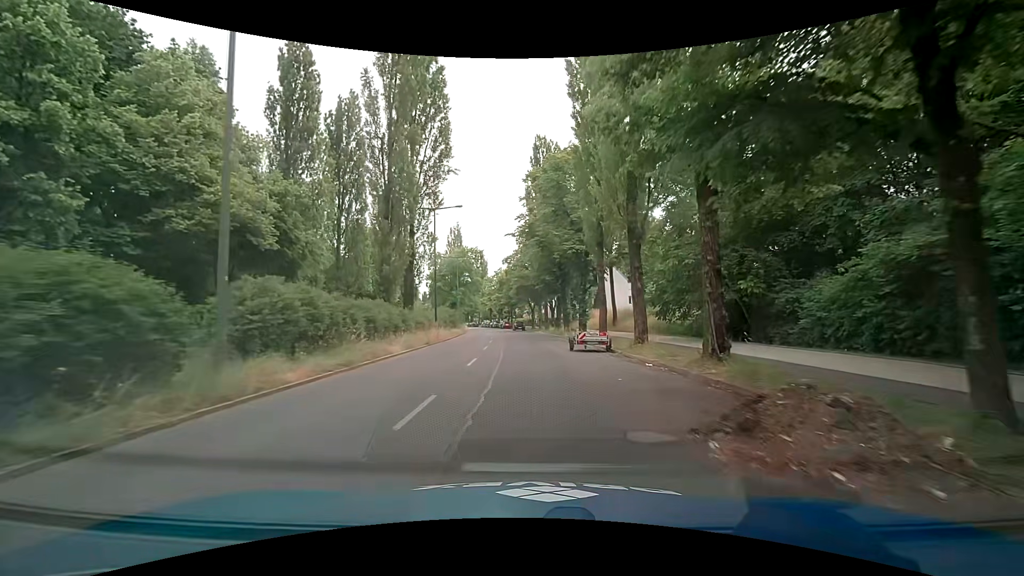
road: secondary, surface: asphalt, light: Day
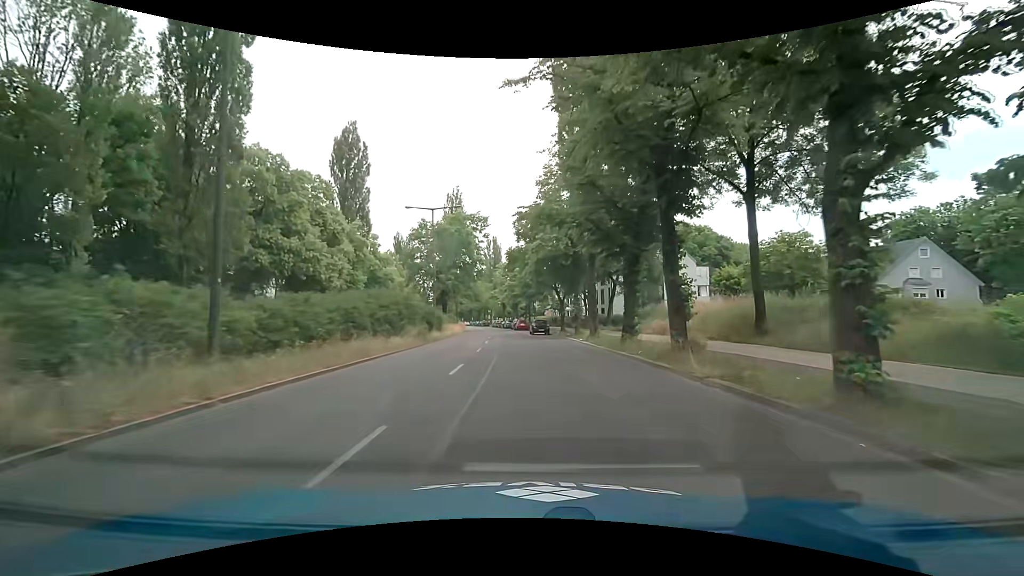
(-0.2, +29.9) m; -2°
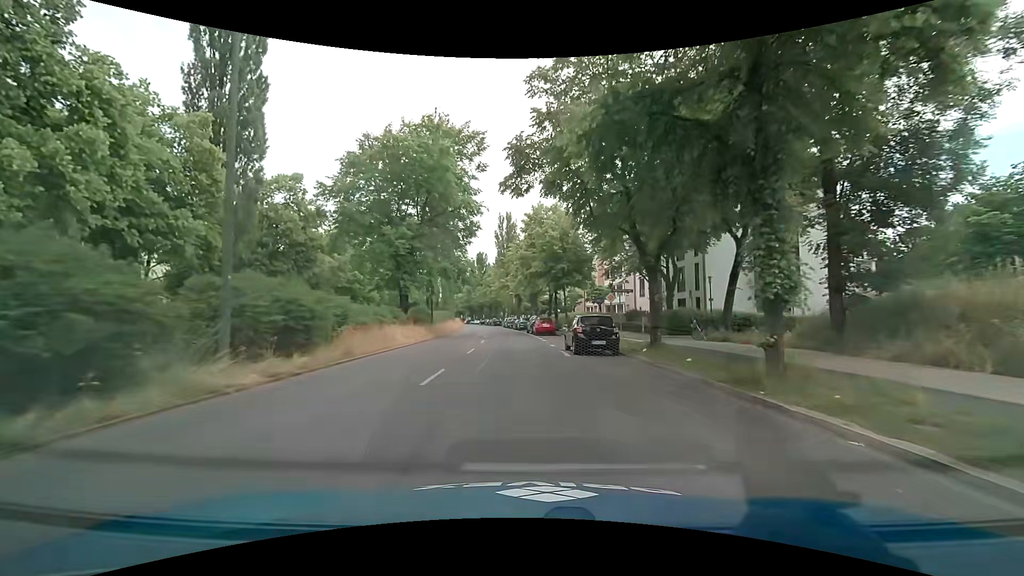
(-0.2, +29.6) m; -2°
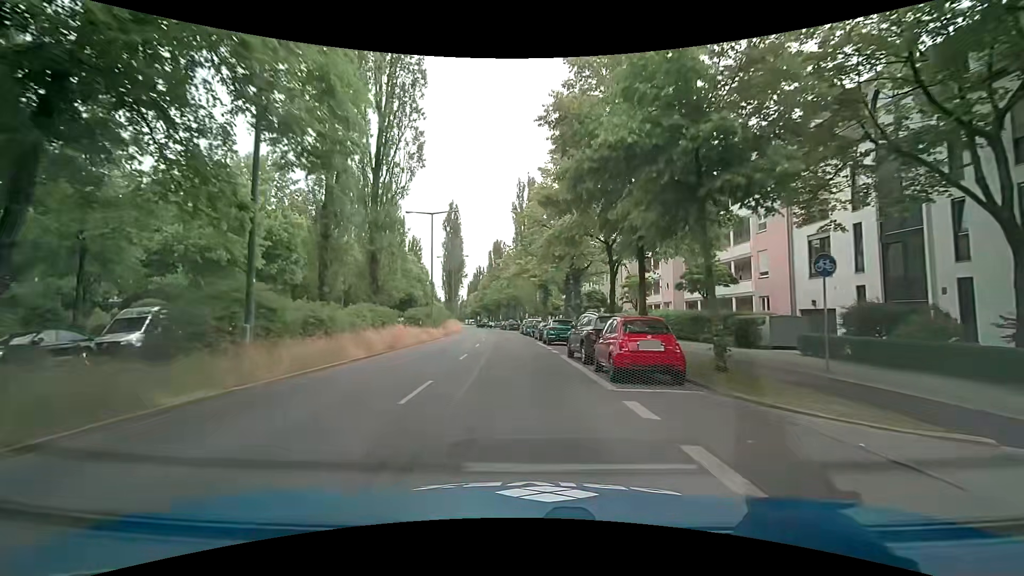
(-0.4, +29.1) m; -2°
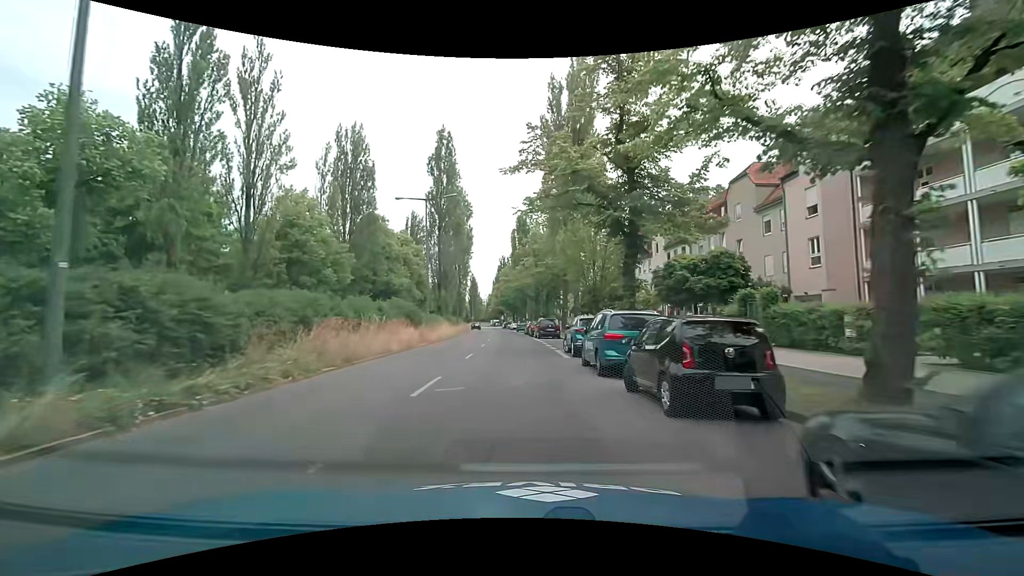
(-1.1, +35.1) m; -4°
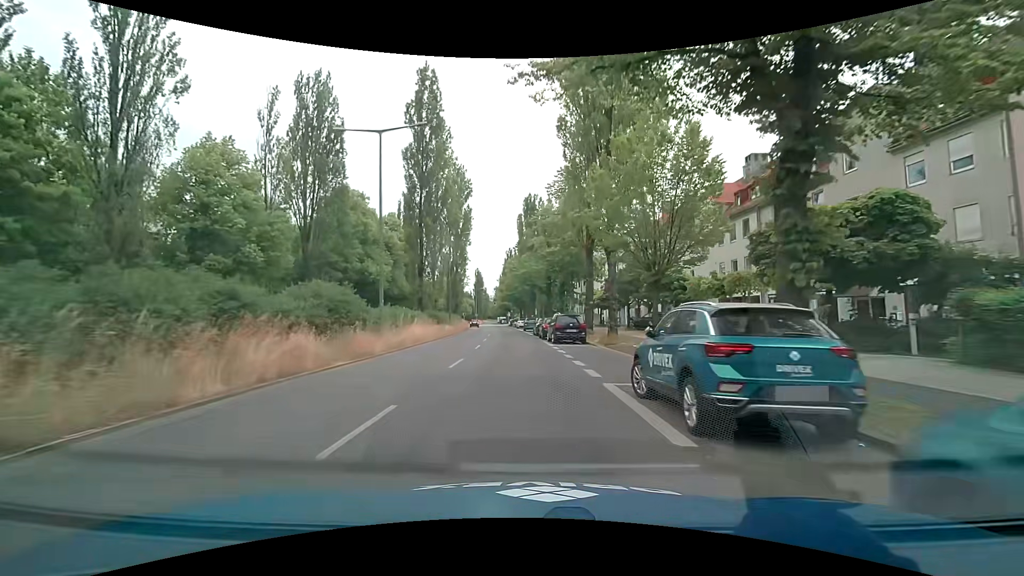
(+0.1, +13.1) m; 0°
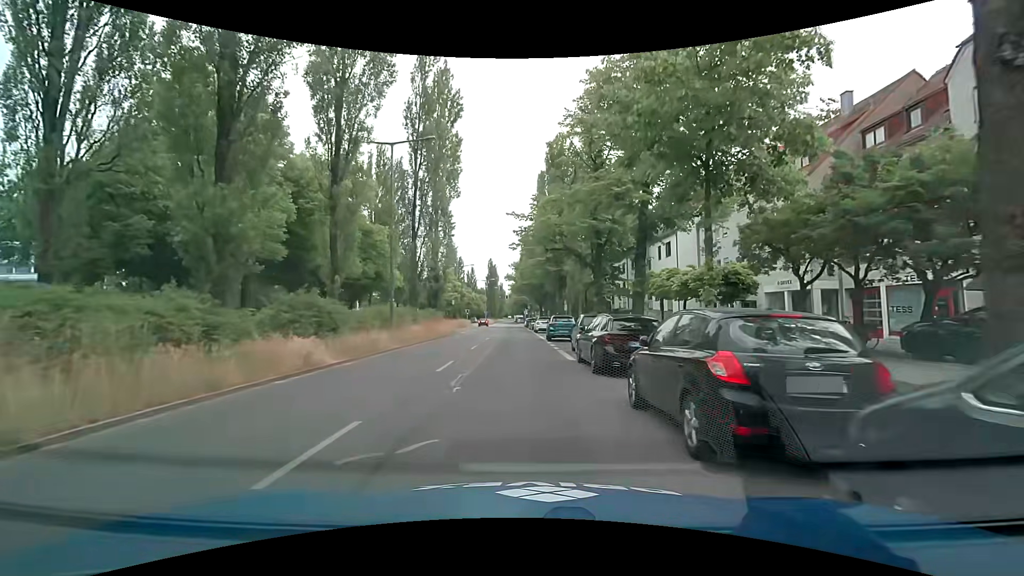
(-0.5, +28.0) m; -2°
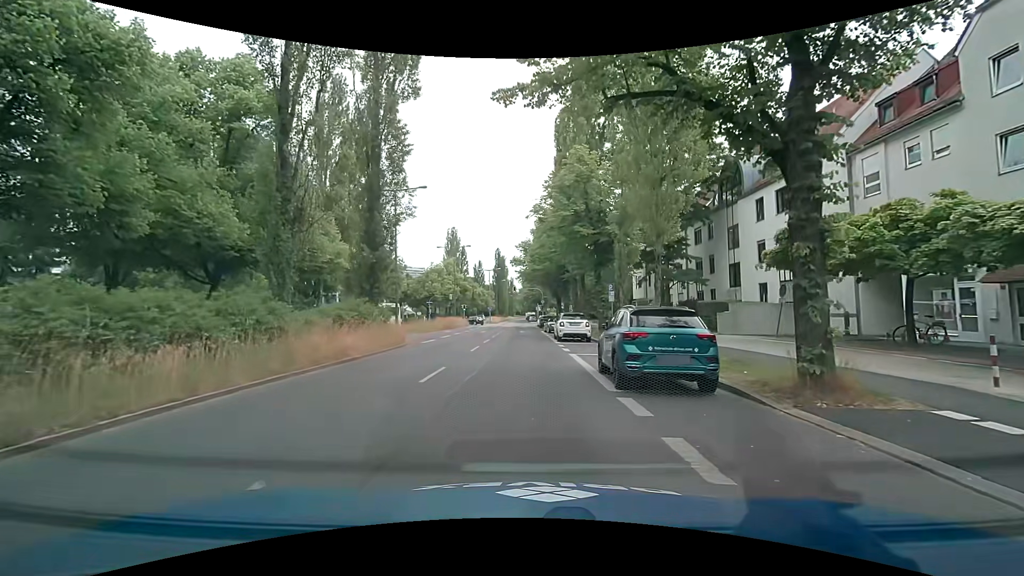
(-0.3, +20.2) m; -1°
